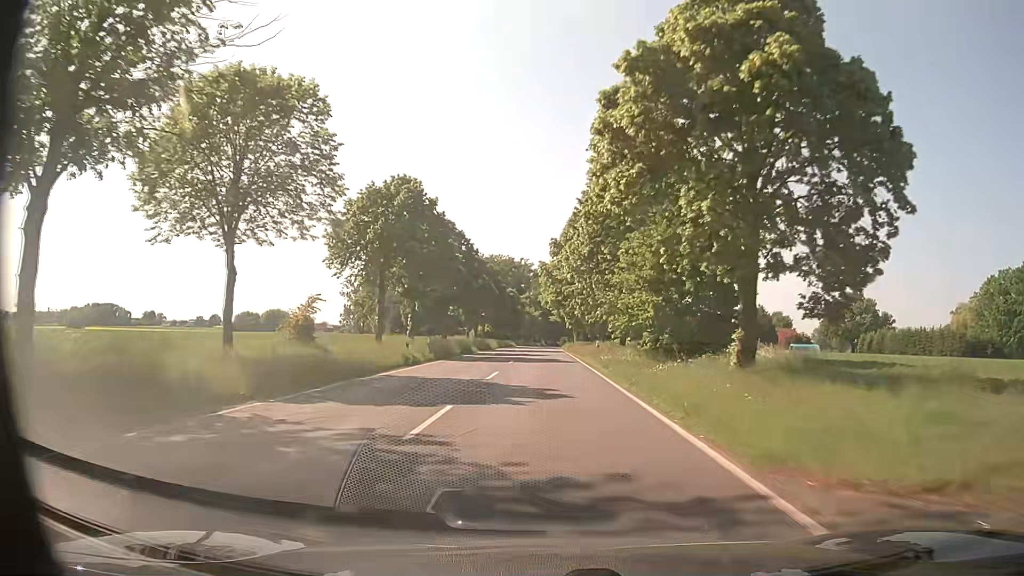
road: secondary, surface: asphalt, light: Day
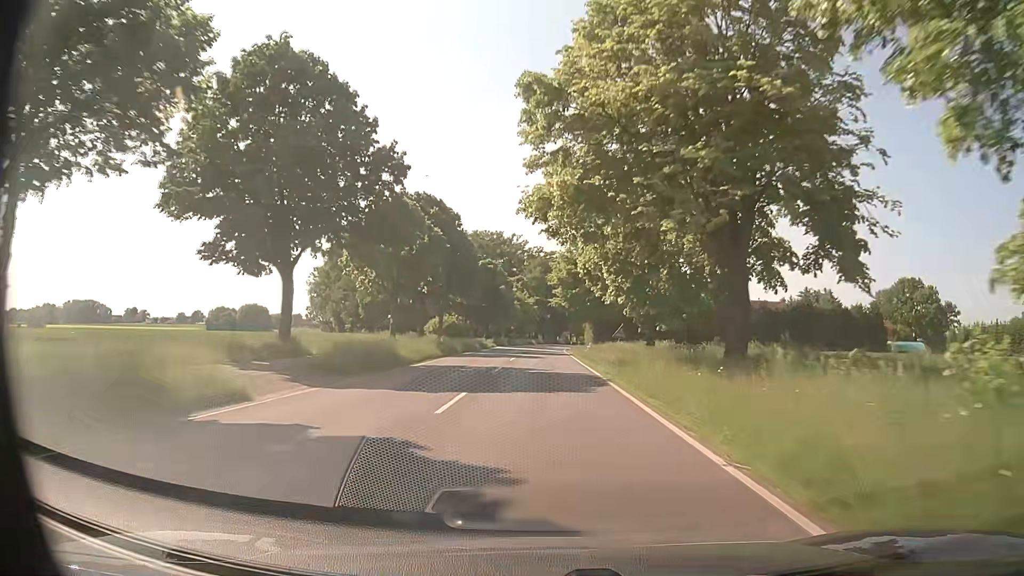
(+0.3, +45.6) m; 0°
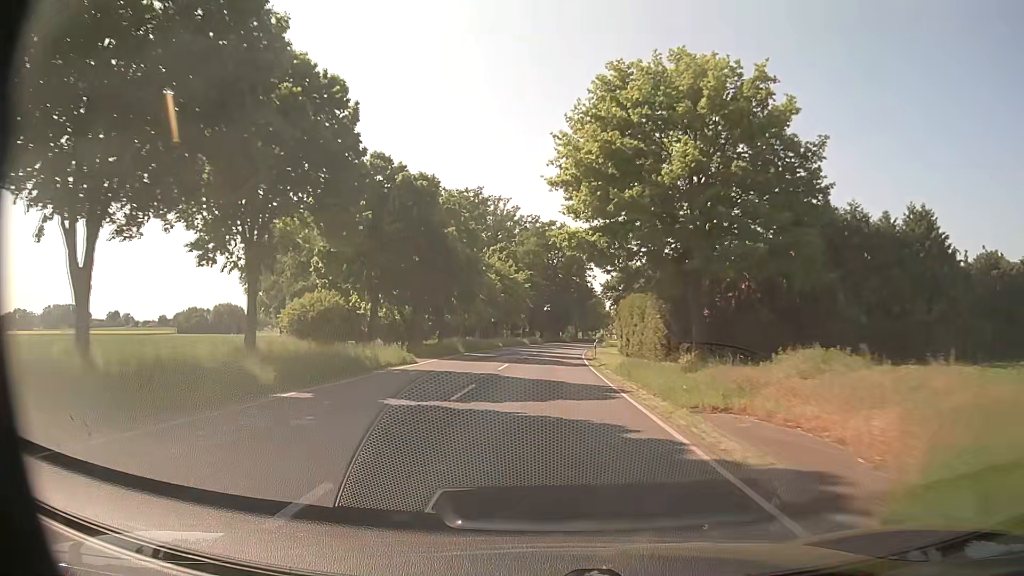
(+0.3, +46.0) m; 0°
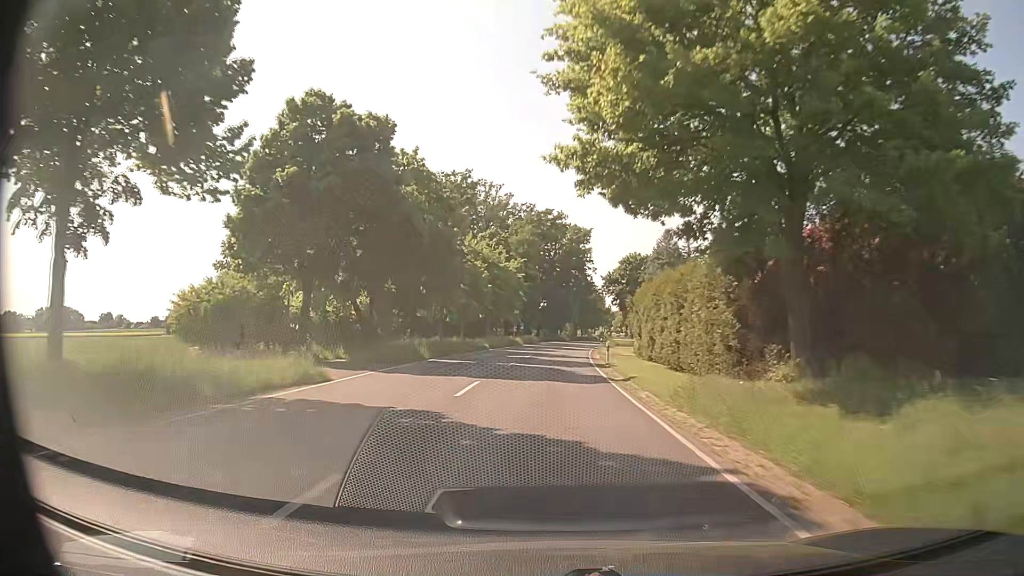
(0.0, +11.6) m; 0°
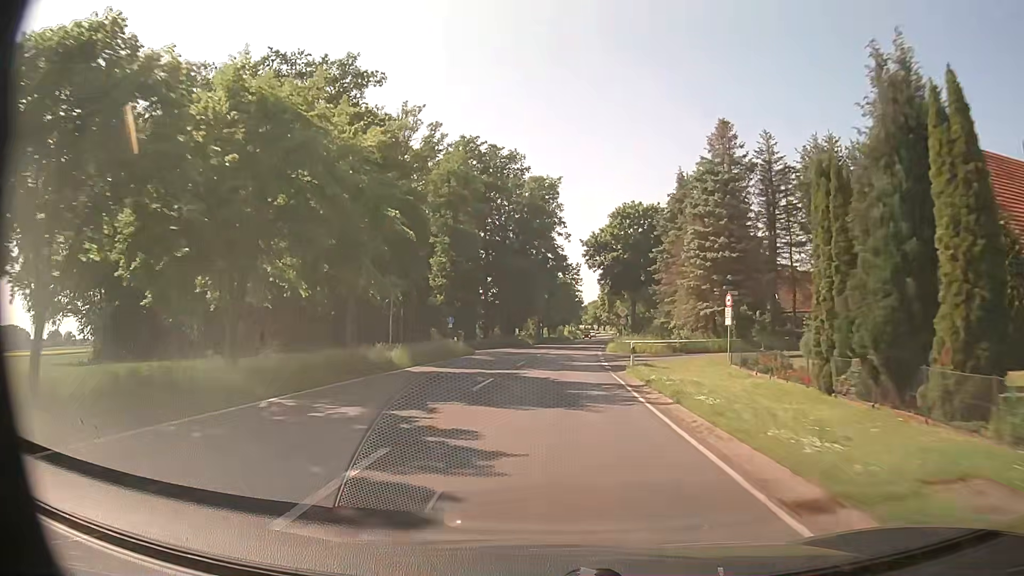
(+1.5, +46.6) m; +4°
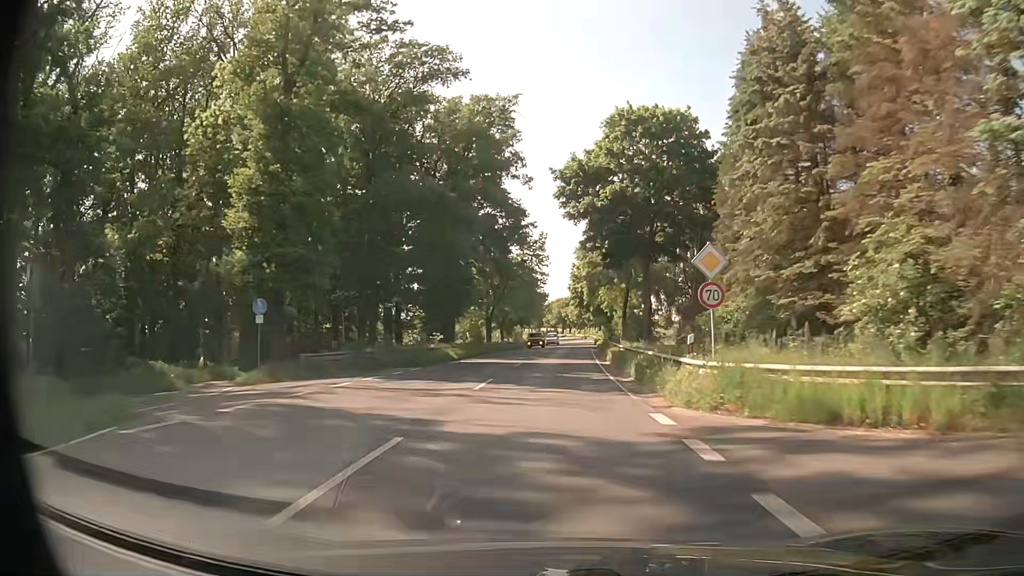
(+1.0, +35.3) m; +3°
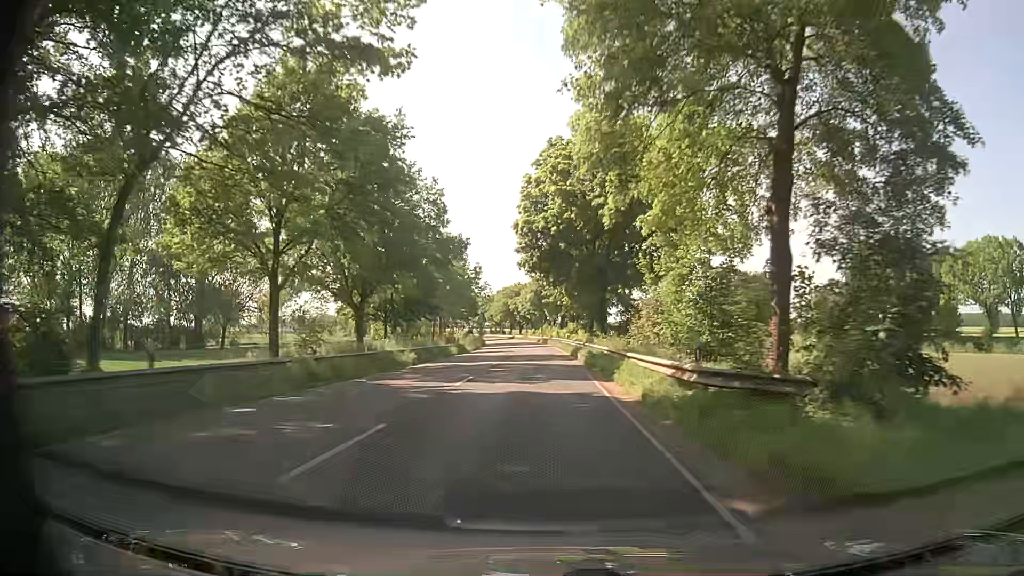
(+2.3, +58.9) m; +4°
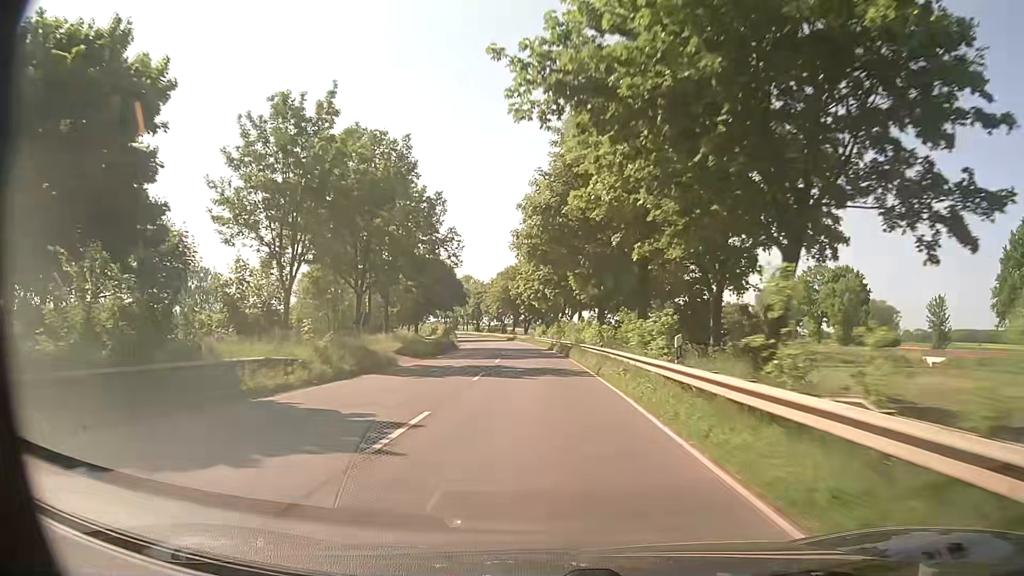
(-0.4, +47.0) m; -1°
(0, +10) (0, +20) (0, +30) (-1, +40) (-1, +50) (-2, +60) (-3, +70) (-4, +80) (-5, +90) (-7, +100) m
